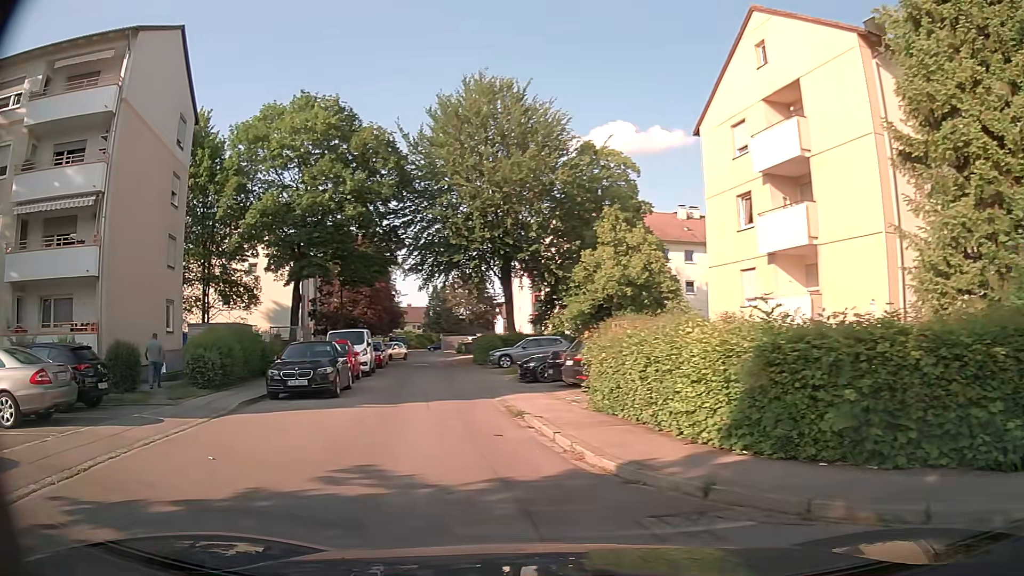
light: Day
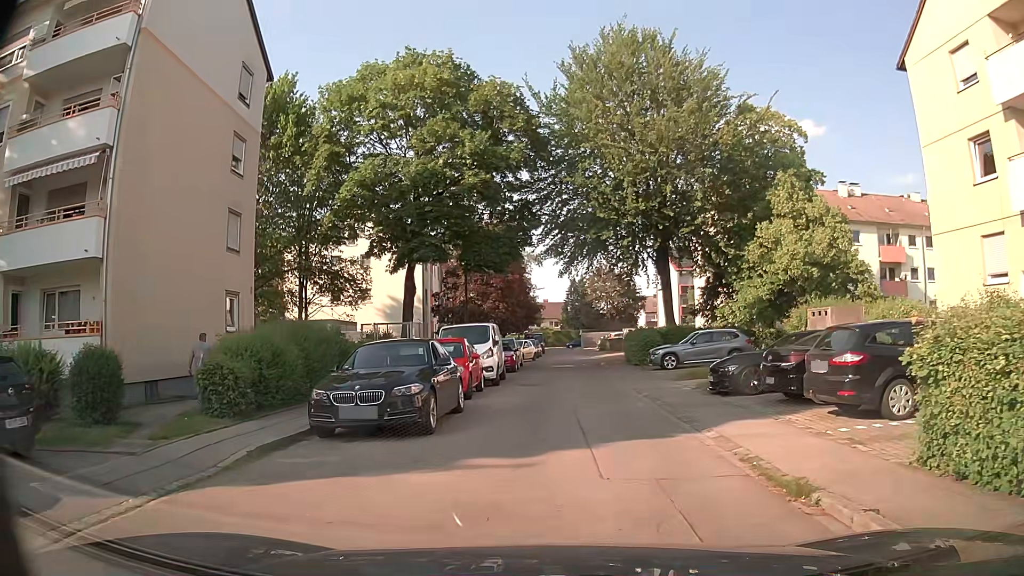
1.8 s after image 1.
(-1.1, +7.1) m; -12°
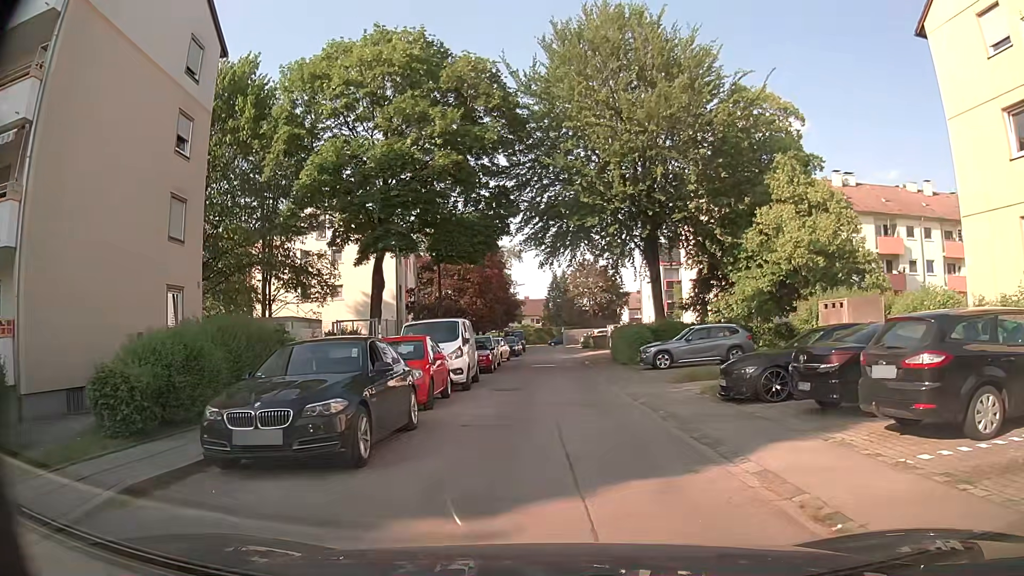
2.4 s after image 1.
(+0.1, +2.8) m; +2°
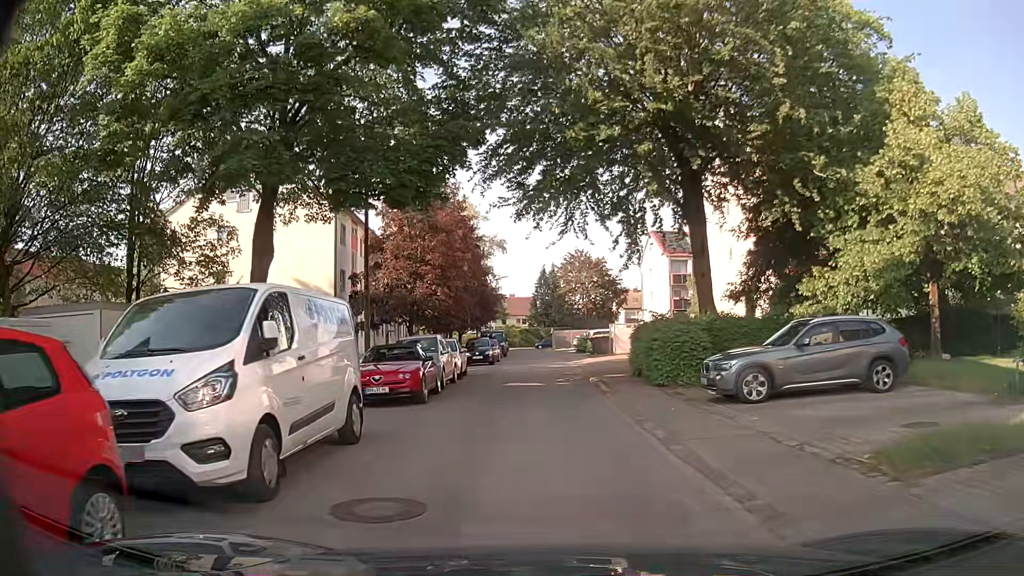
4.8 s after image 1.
(0.0, +12.6) m; -1°
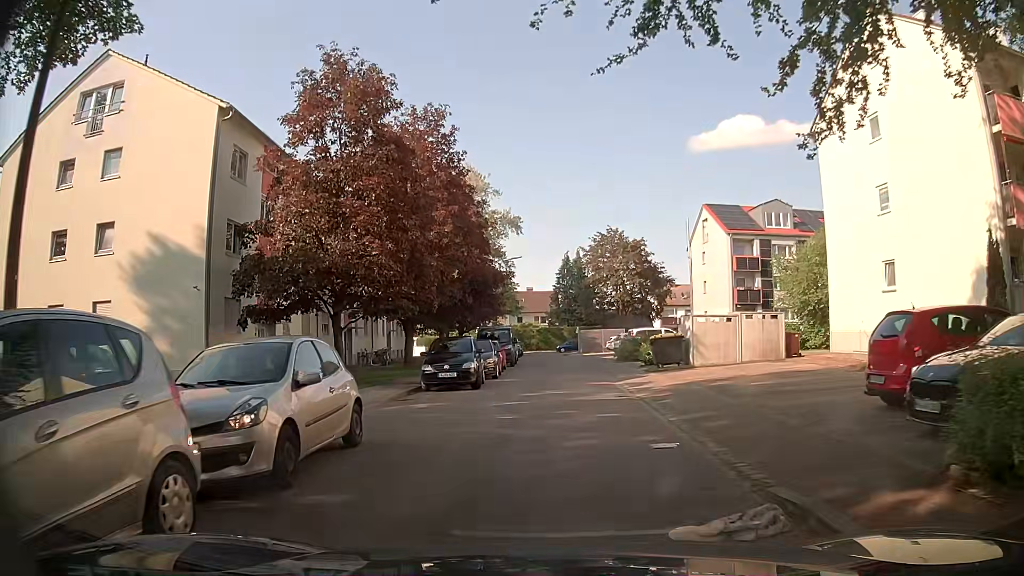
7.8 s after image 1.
(+0.1, +17.8) m; +1°
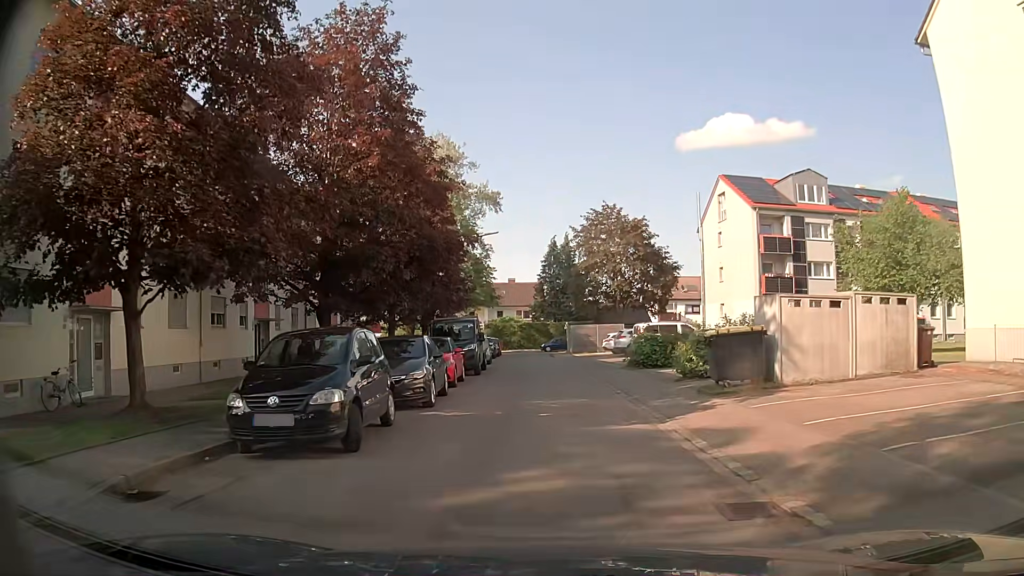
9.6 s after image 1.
(-0.2, +11.4) m; -1°
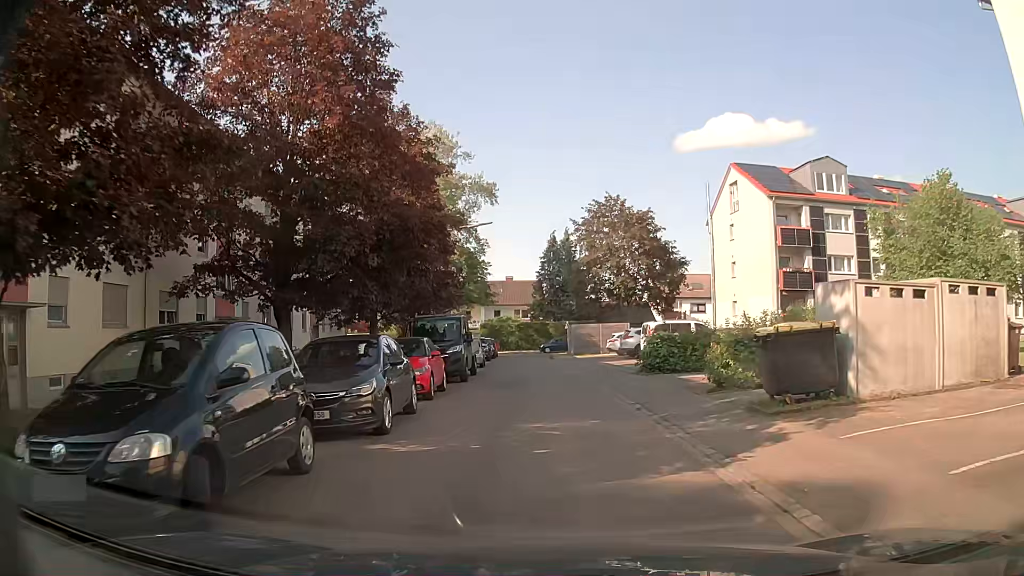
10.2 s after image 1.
(+0.1, +3.8) m; +2°
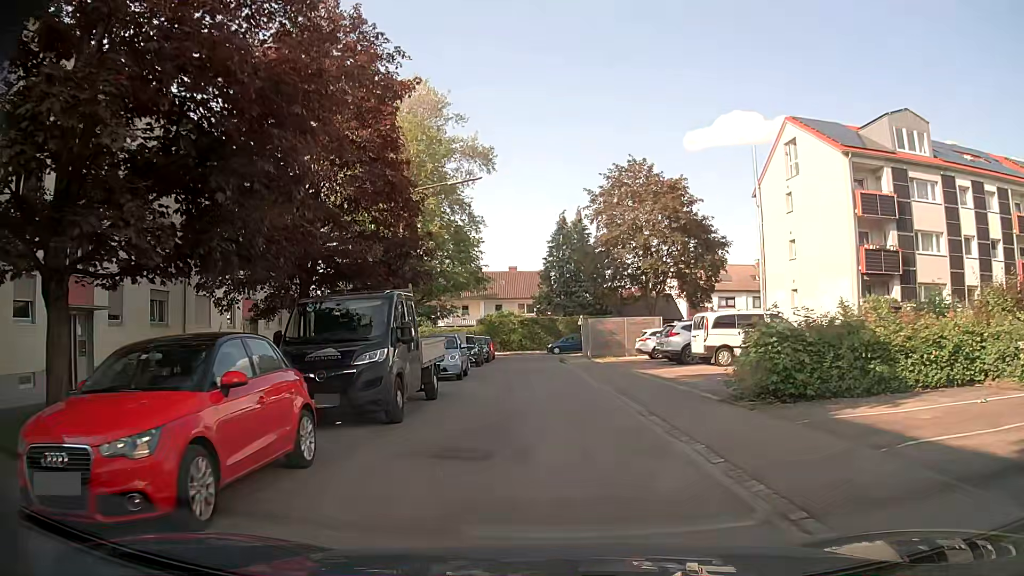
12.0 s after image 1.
(-0.2, +10.8) m; -2°
